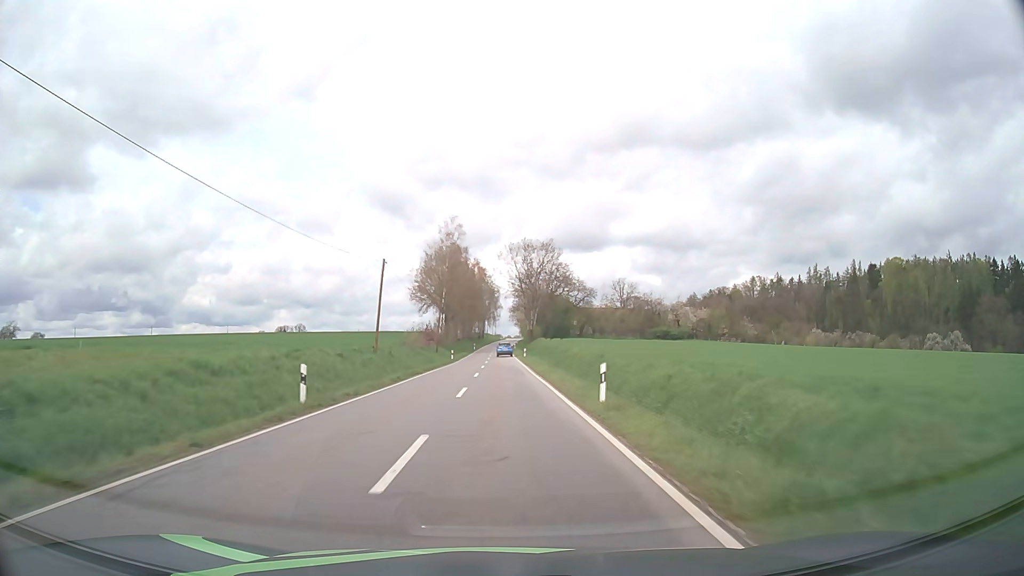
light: Day
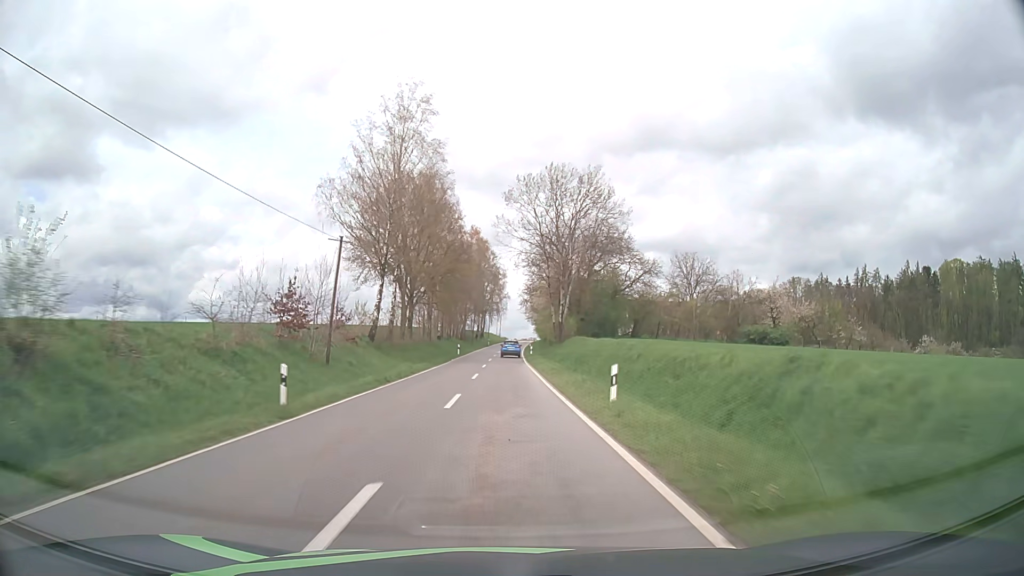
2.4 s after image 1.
(-0.3, +52.3) m; -1°
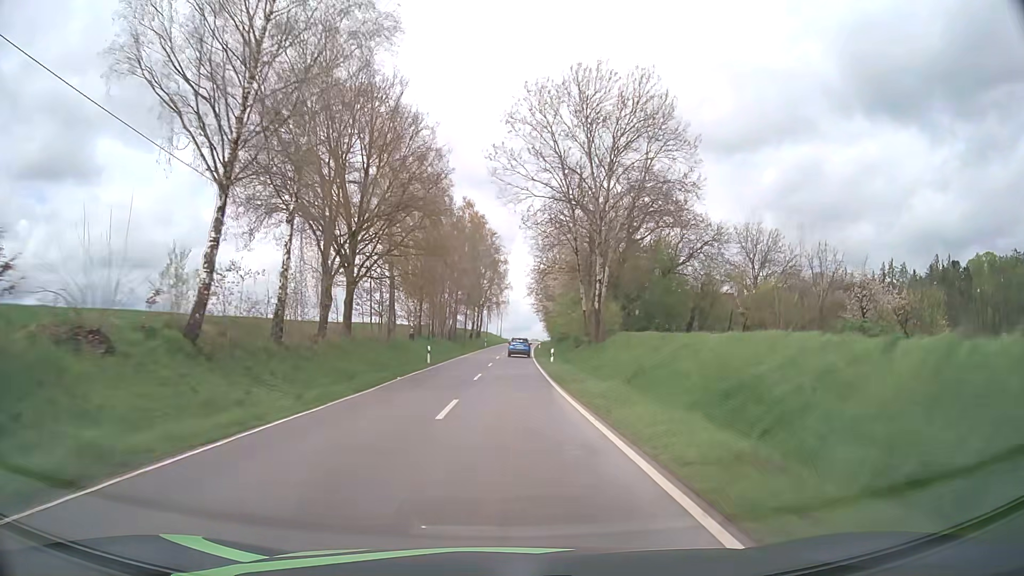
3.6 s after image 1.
(0.0, +26.7) m; 0°
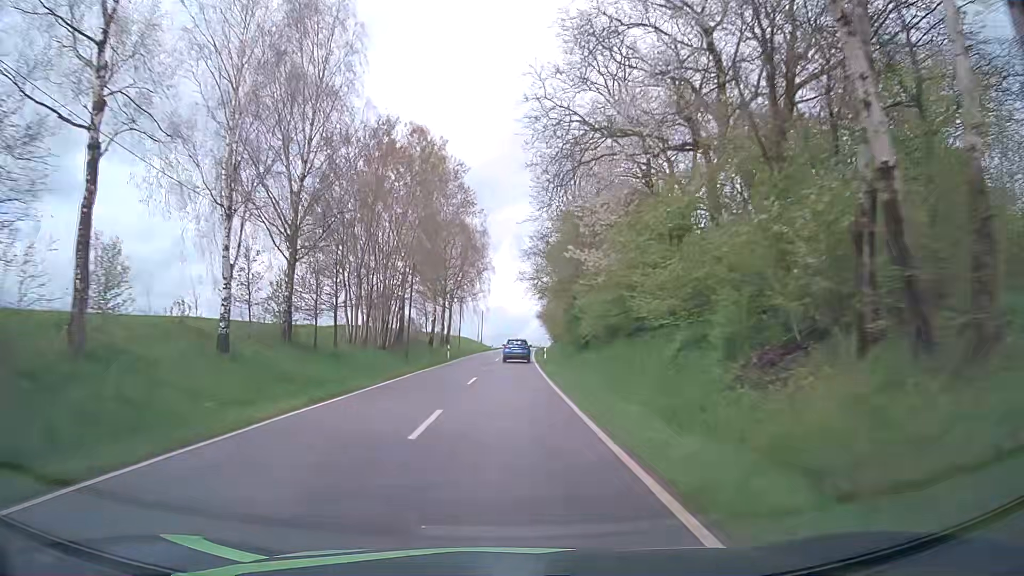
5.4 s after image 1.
(+0.4, +38.8) m; +1°
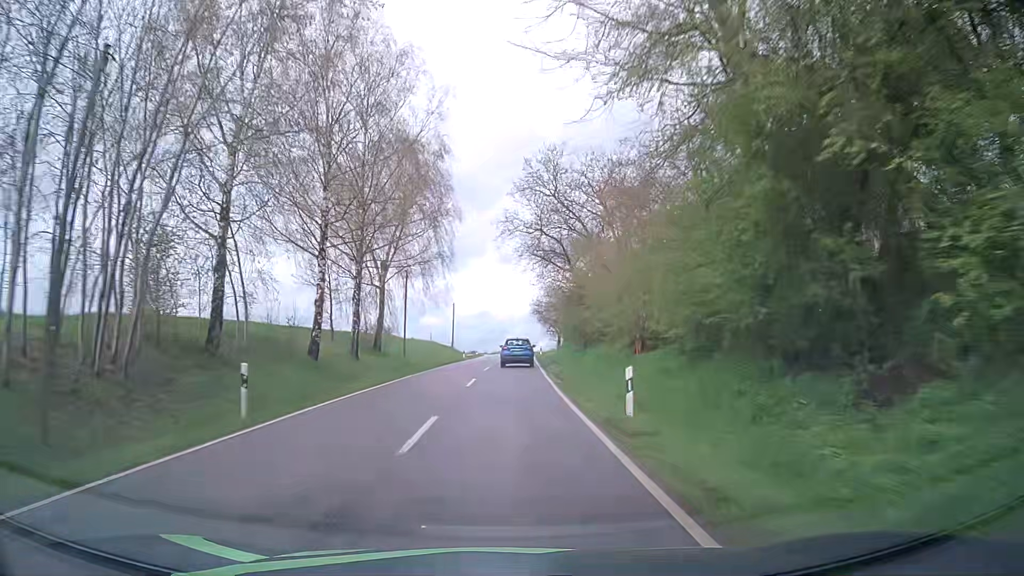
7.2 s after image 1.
(+0.1, +37.2) m; +1°
(0, +10) (0, +20) (0, +30) (+1, +40) (+1, +50) (+1, +60) (+2, +70) (+2, +80) (+2, +90) (+1, +100) m
